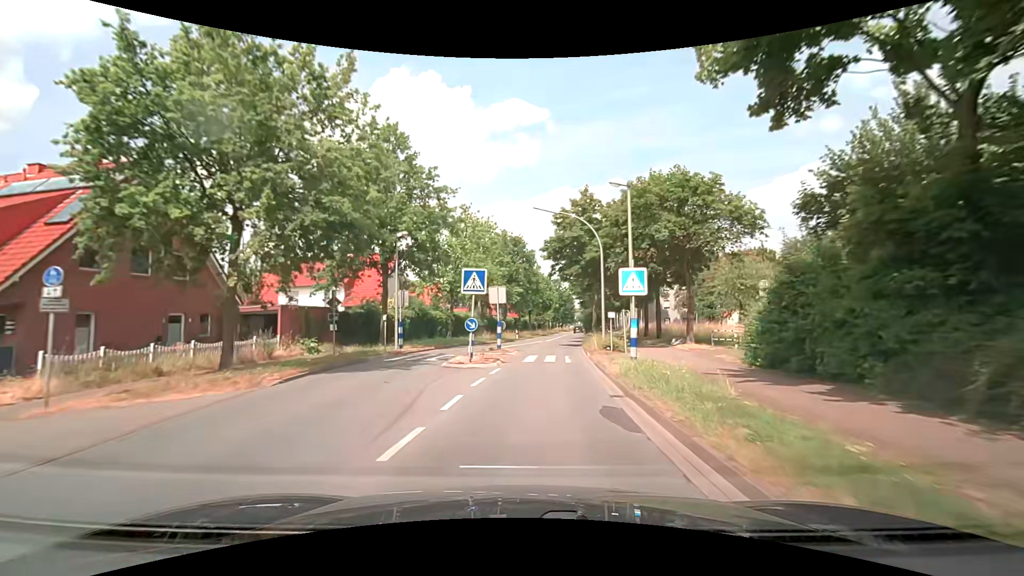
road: secondary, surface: asphalt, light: Day
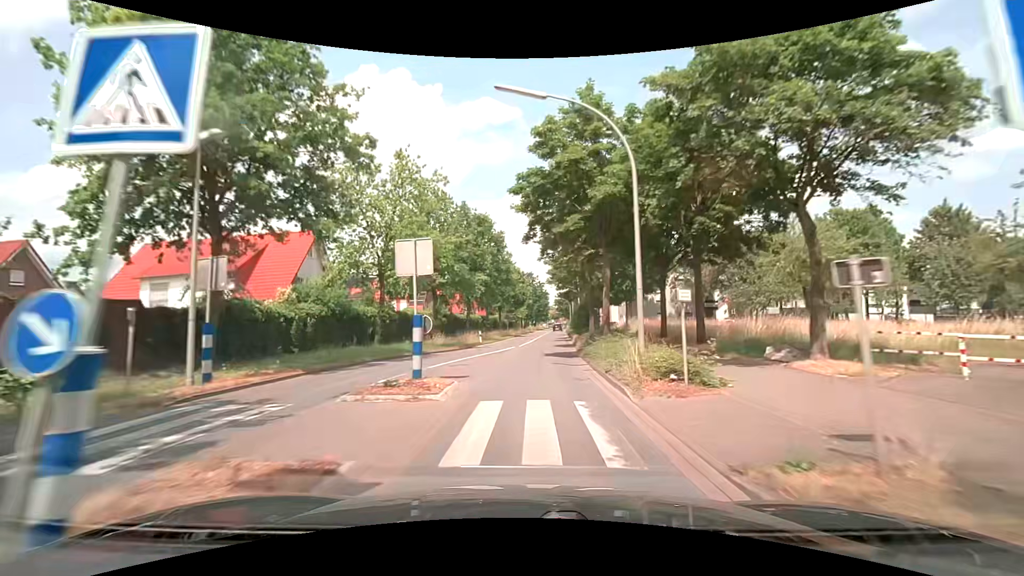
(+0.3, +14.2) m; +3°
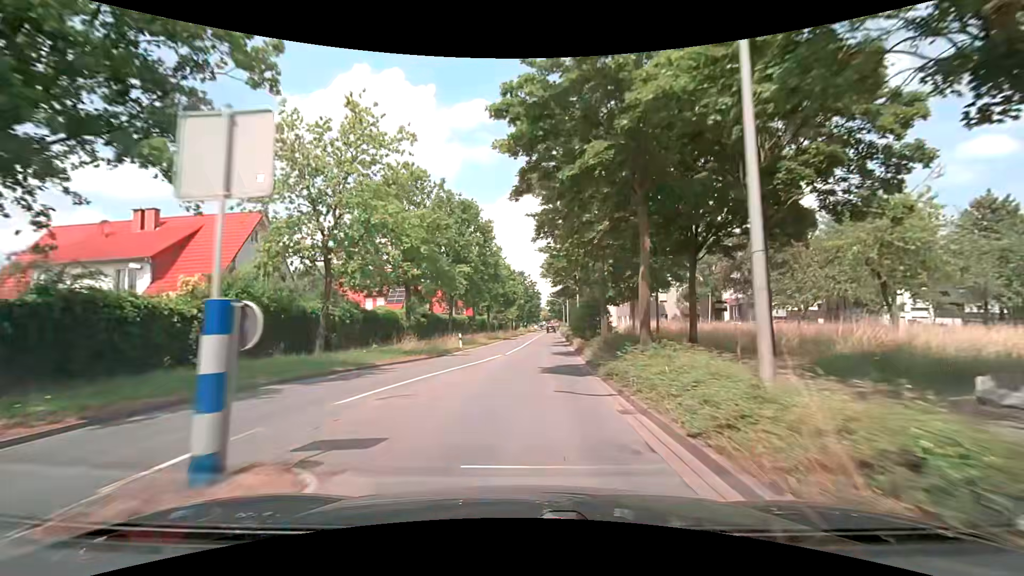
(0.0, +7.1) m; +1°
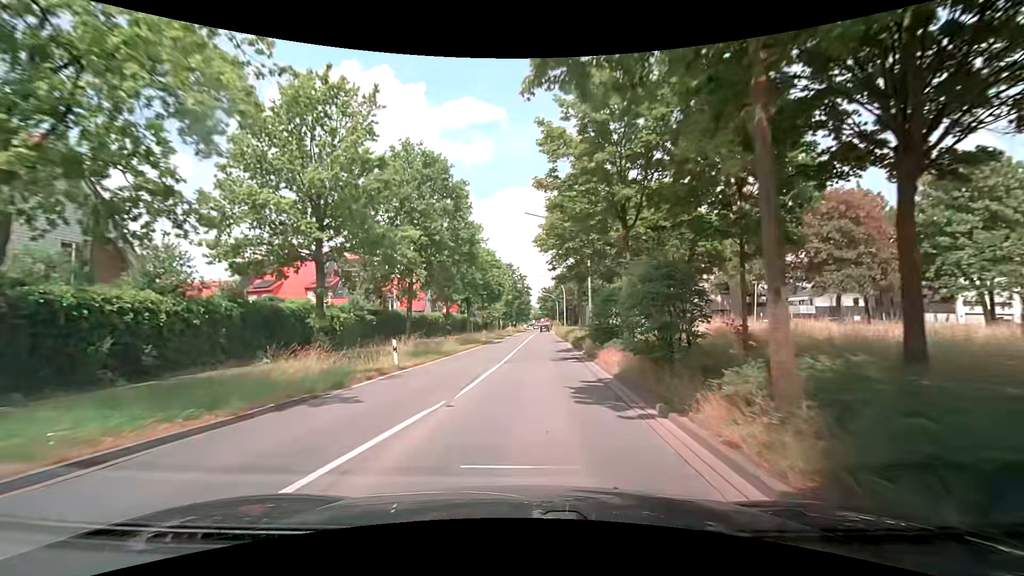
(+0.1, +14.3) m; 0°
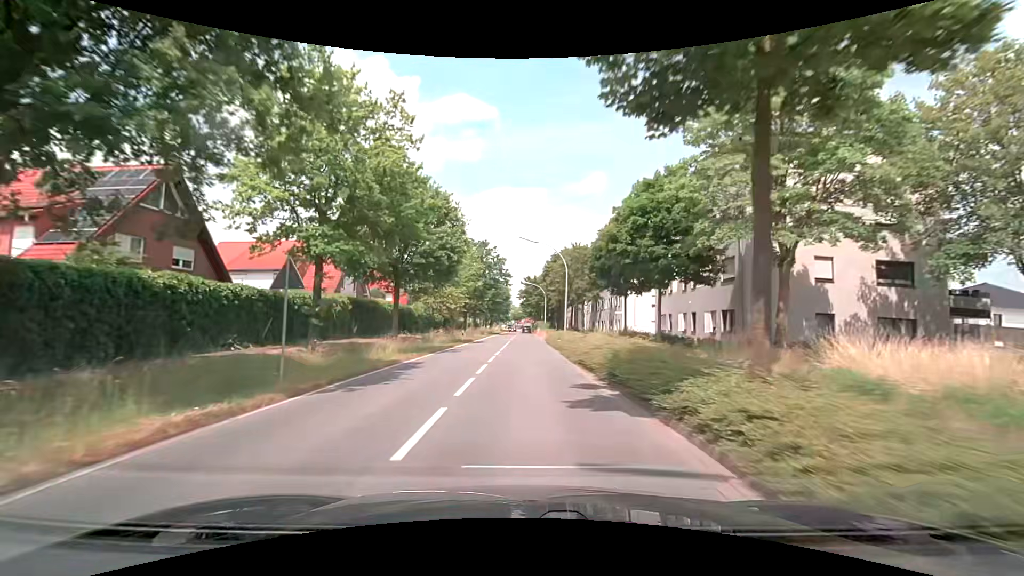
(+1.1, +29.0) m; +3°
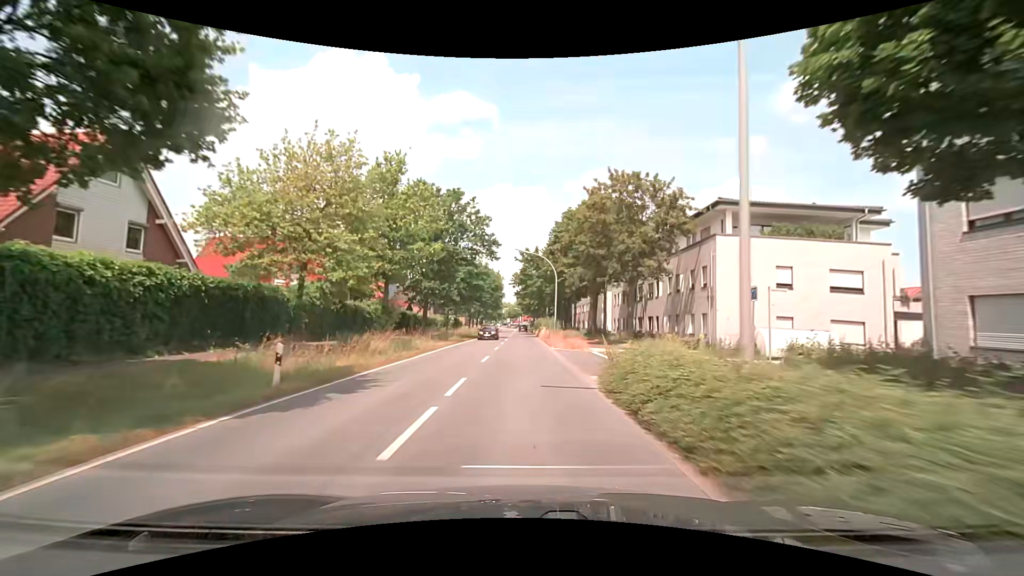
(+0.2, +31.0) m; 0°
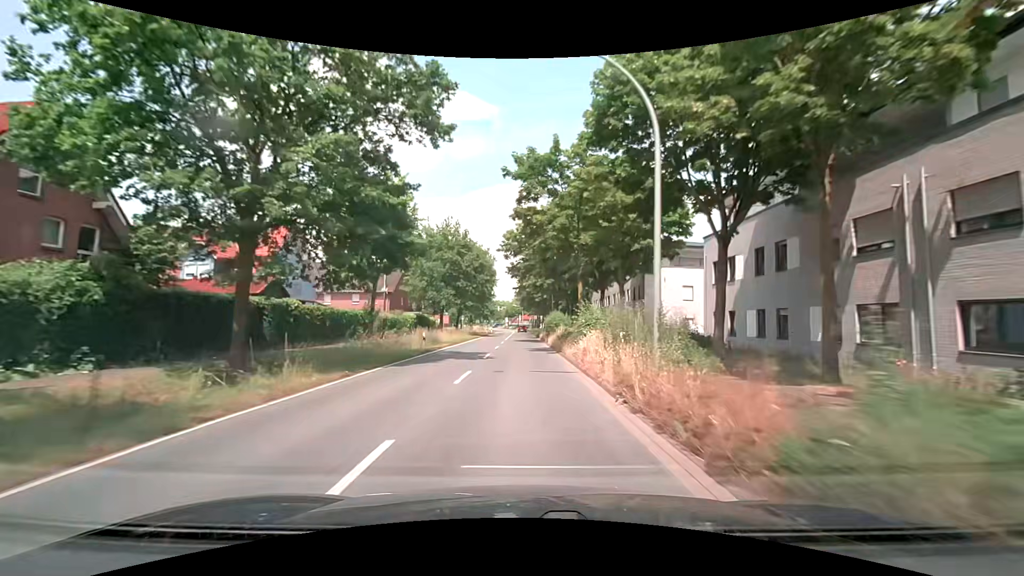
(+0.1, +33.3) m; +1°
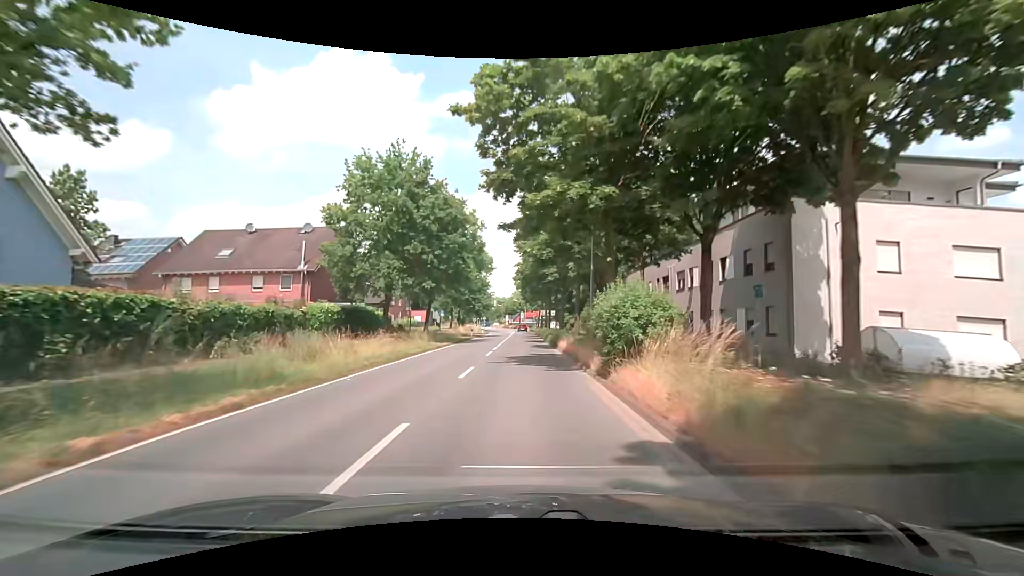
(-0.2, +25.8) m; -1°
